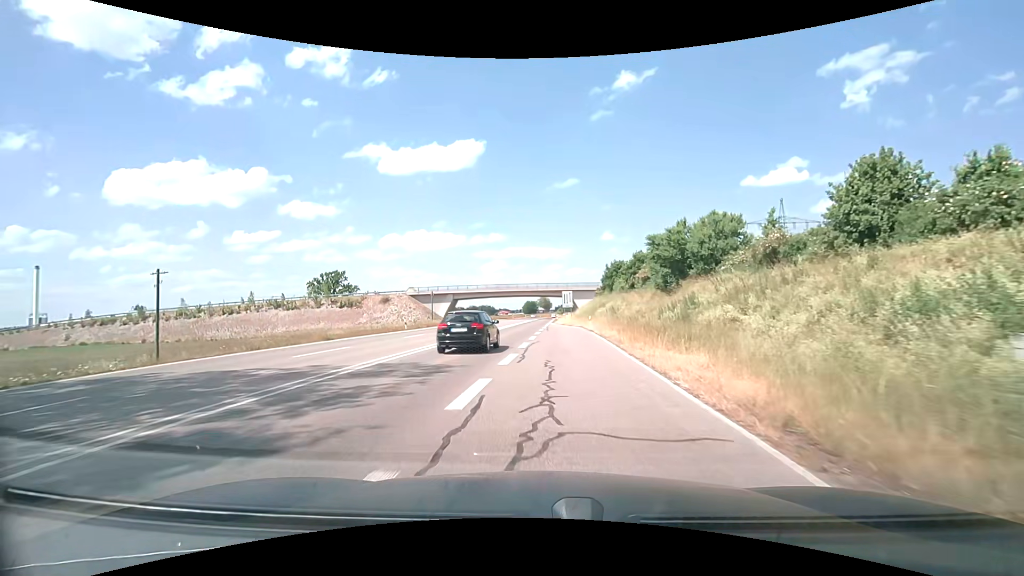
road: trunk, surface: asphalt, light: Day
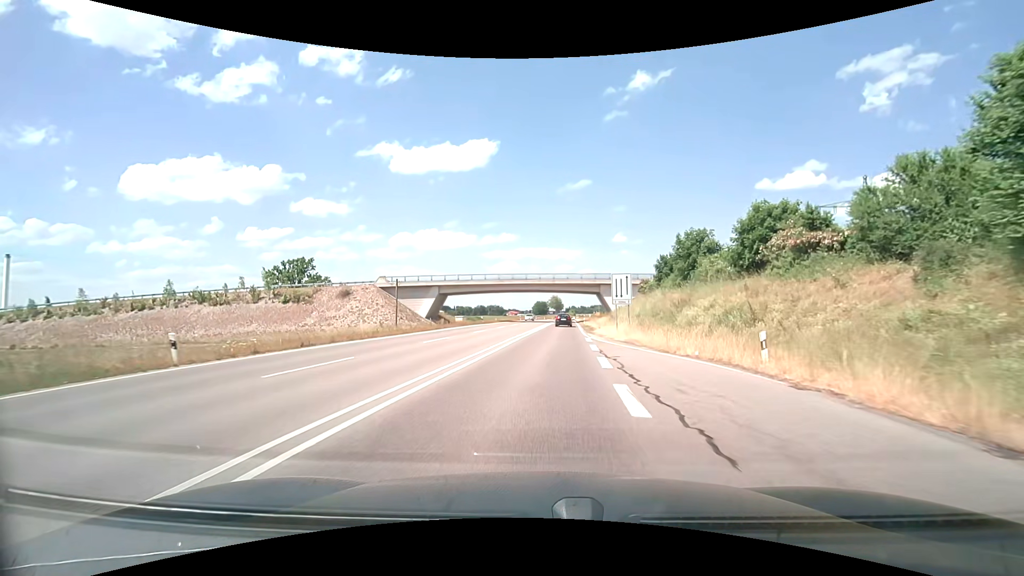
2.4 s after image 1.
(-1.1, +30.8) m; -1°
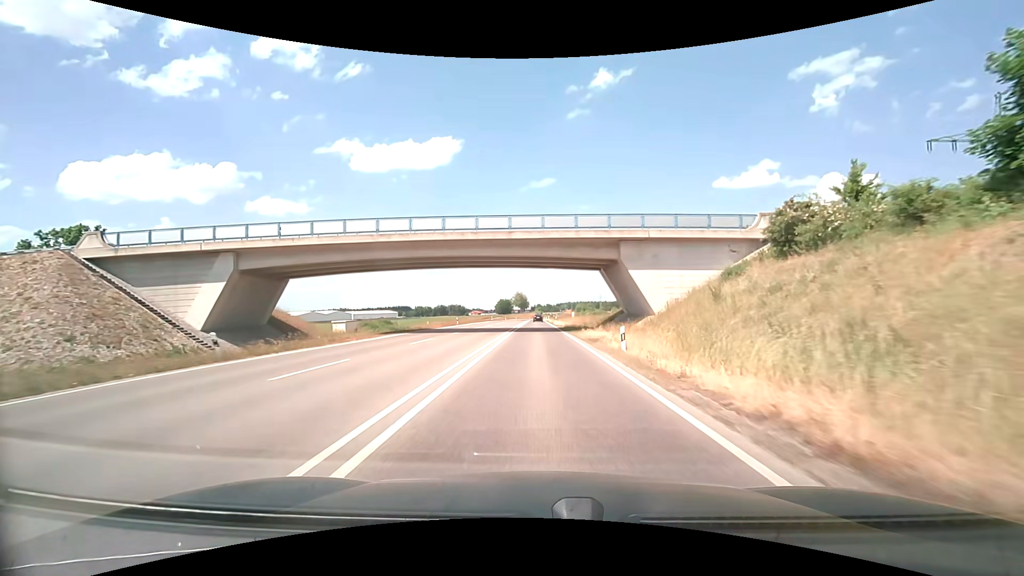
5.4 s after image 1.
(+2.1, +48.5) m; +4°
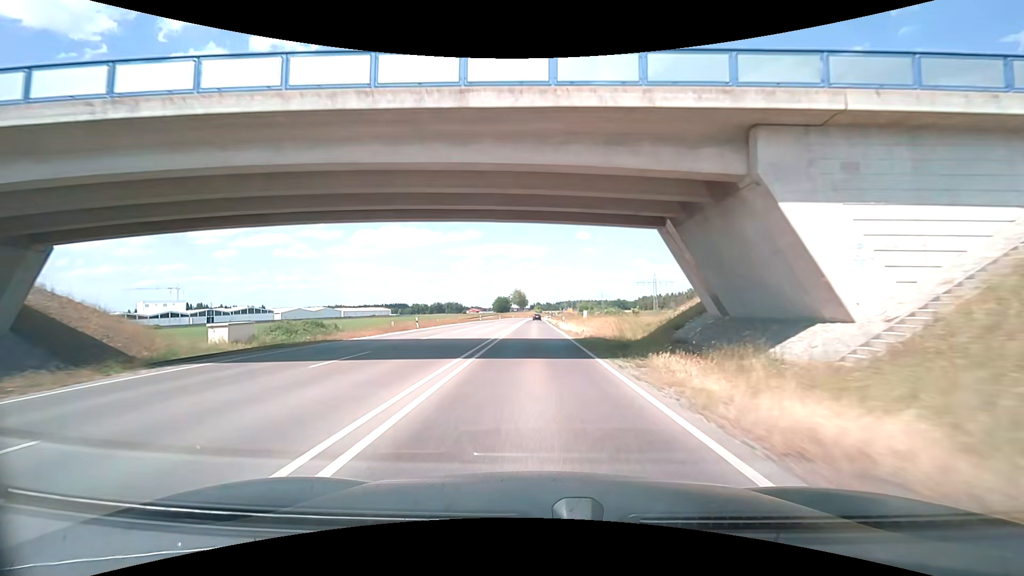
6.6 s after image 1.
(0.0, +21.7) m; 0°
(0, +10) (0, +20) (0, +30) (0, +40) (0, +50) (0, +60) (0, +70) (0, +80) (0, +90) (0, +100) m
